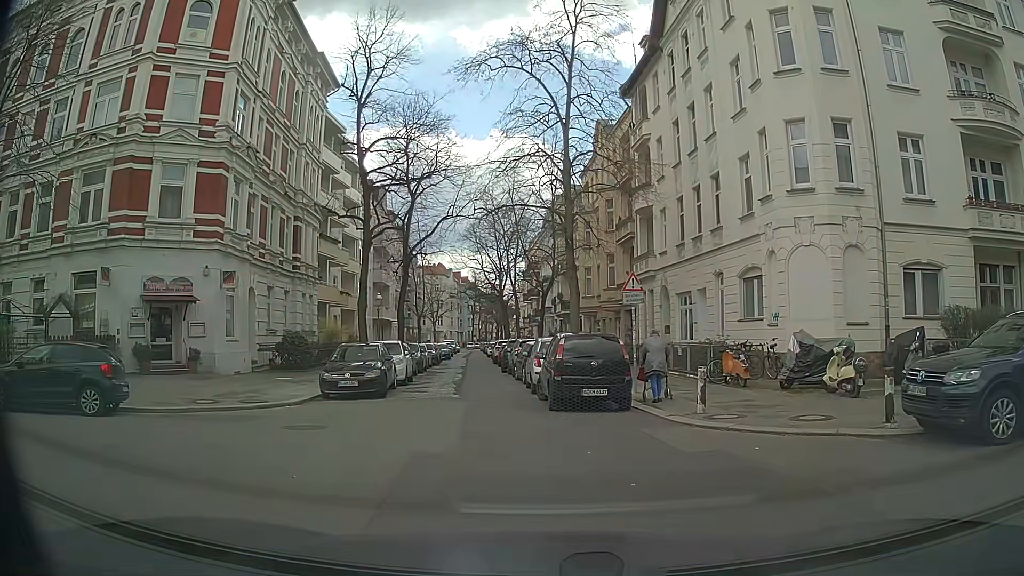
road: residential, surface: asphalt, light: Day
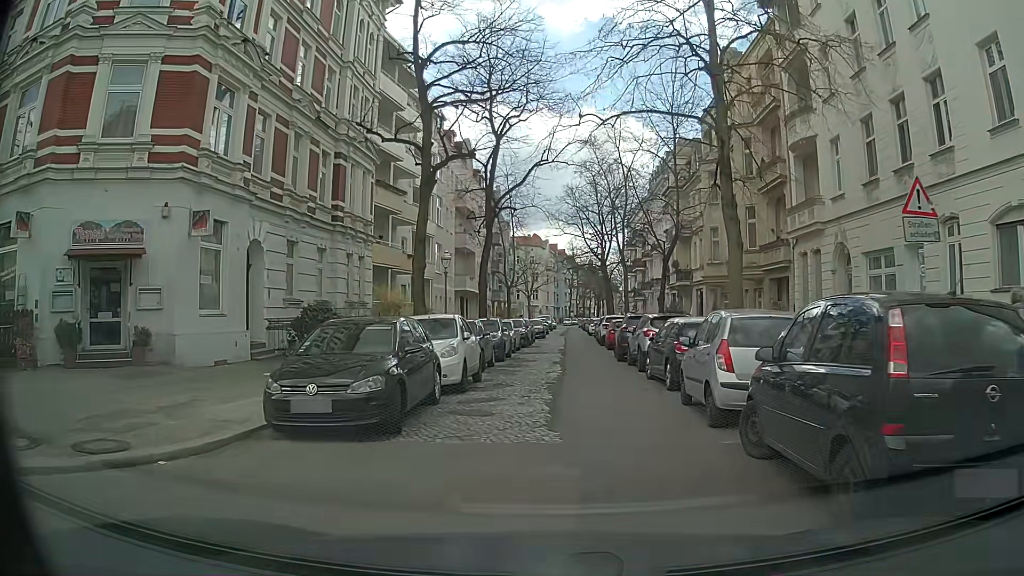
(-0.6, +9.9) m; -5°
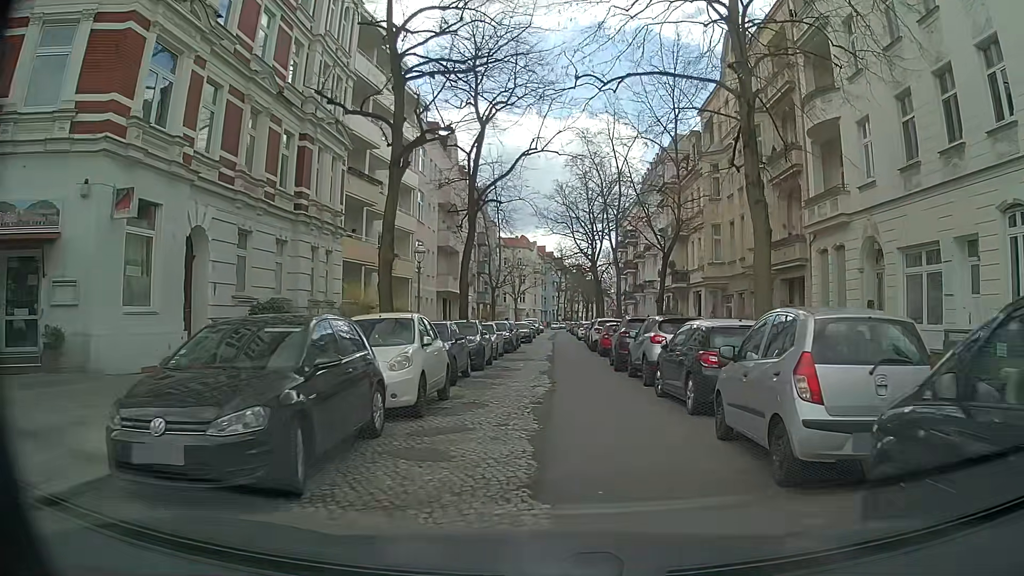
(0.0, +3.2) m; +1°
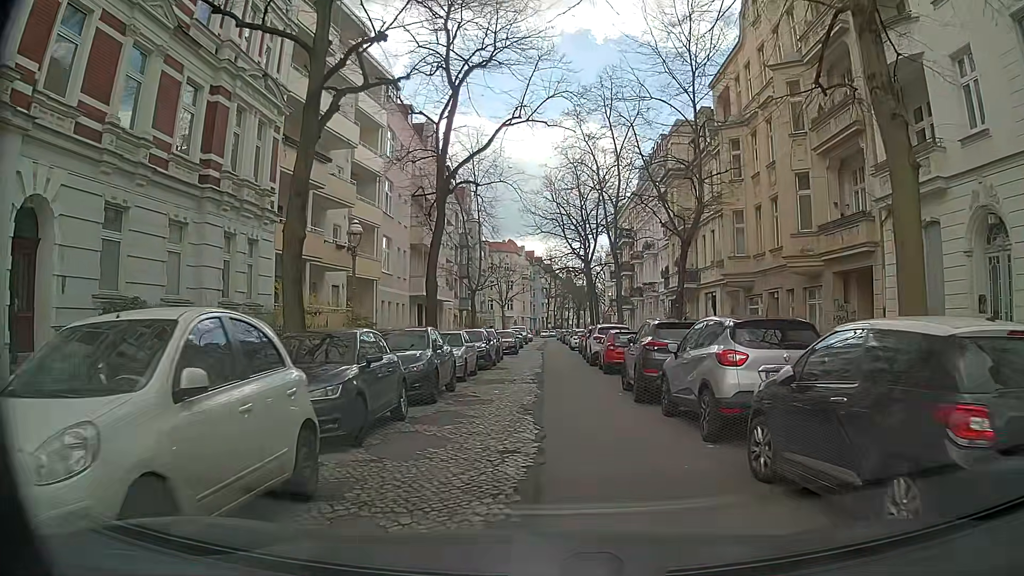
(+0.1, +6.8) m; +2°
